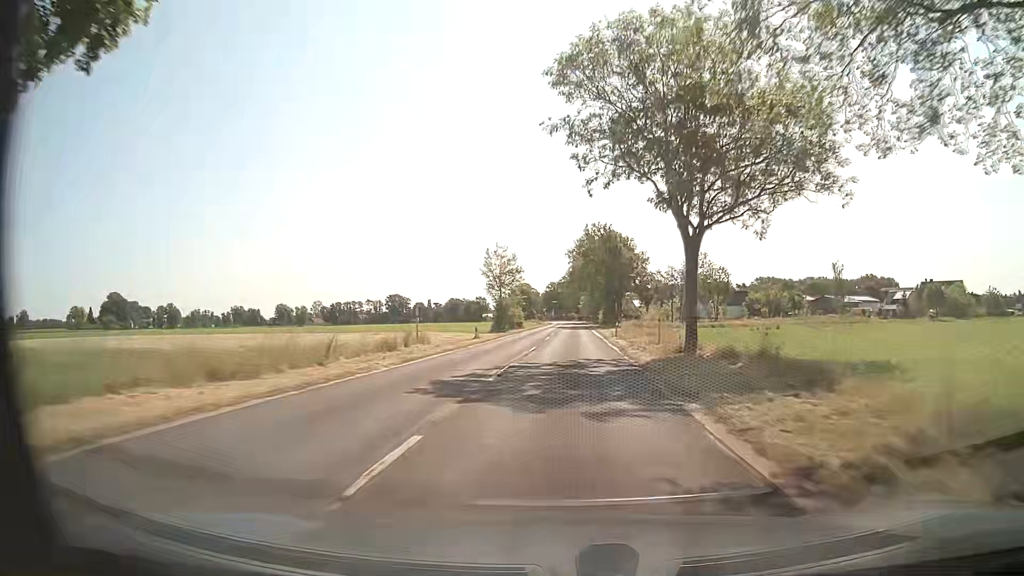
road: secondary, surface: asphalt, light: Day
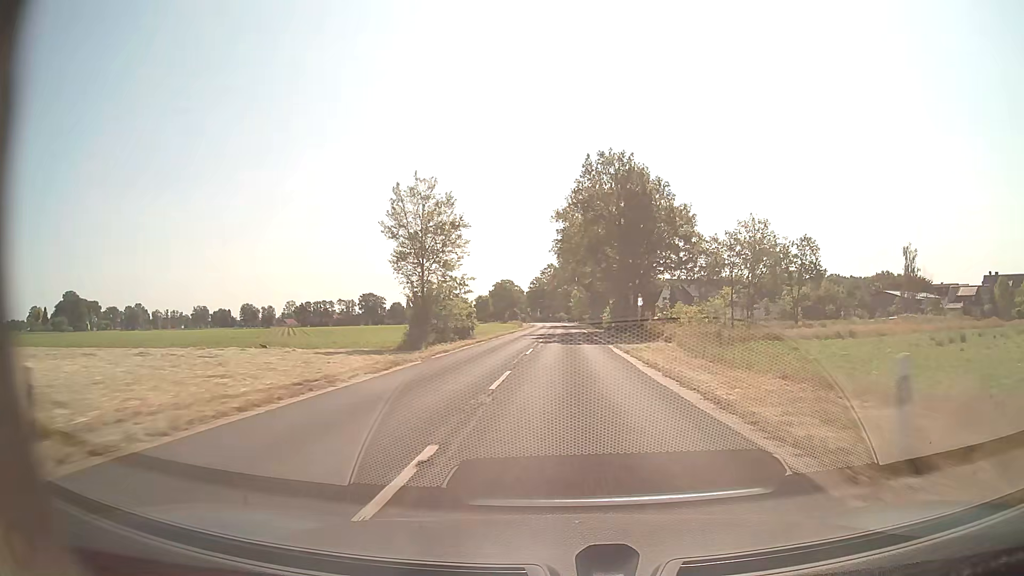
(+0.6, +37.6) m; +1°
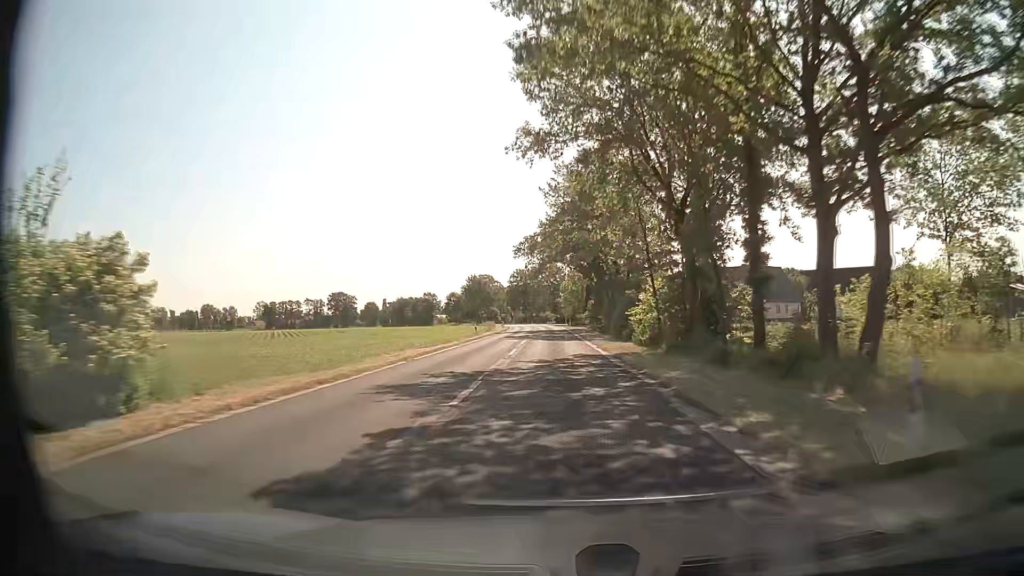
(+0.5, +38.8) m; +1°
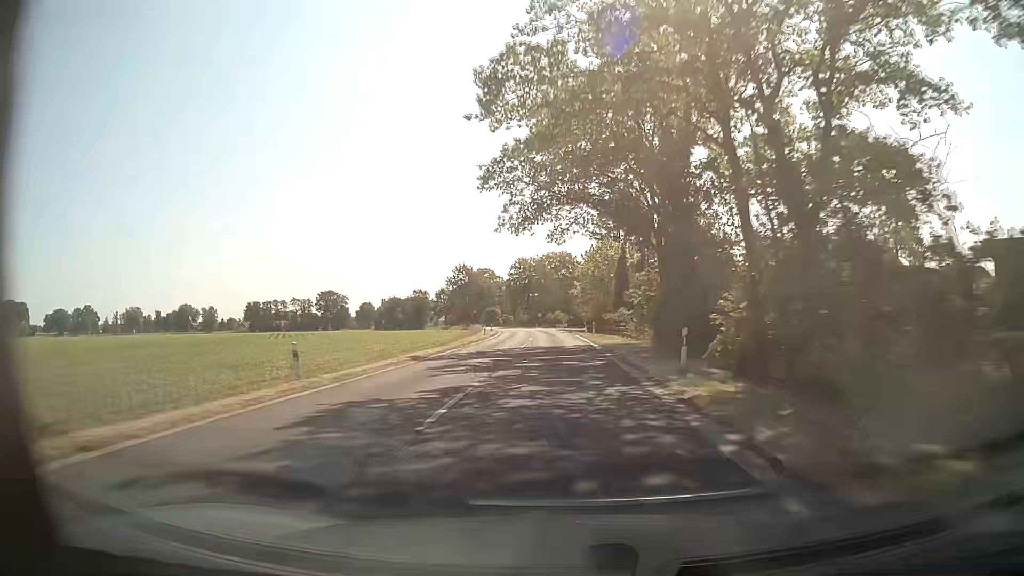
(-0.2, +39.6) m; -1°
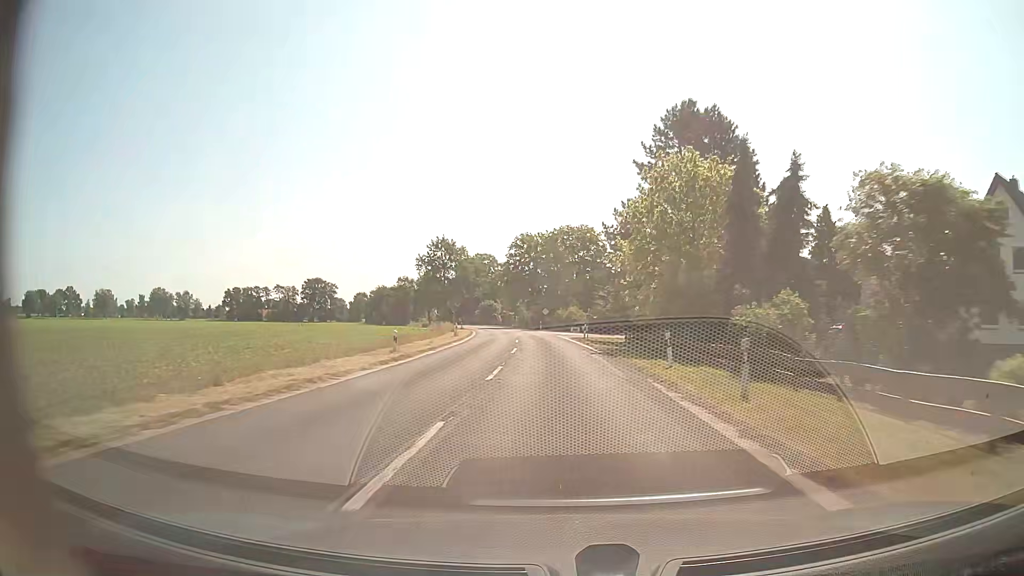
(-0.4, +40.3) m; -1°
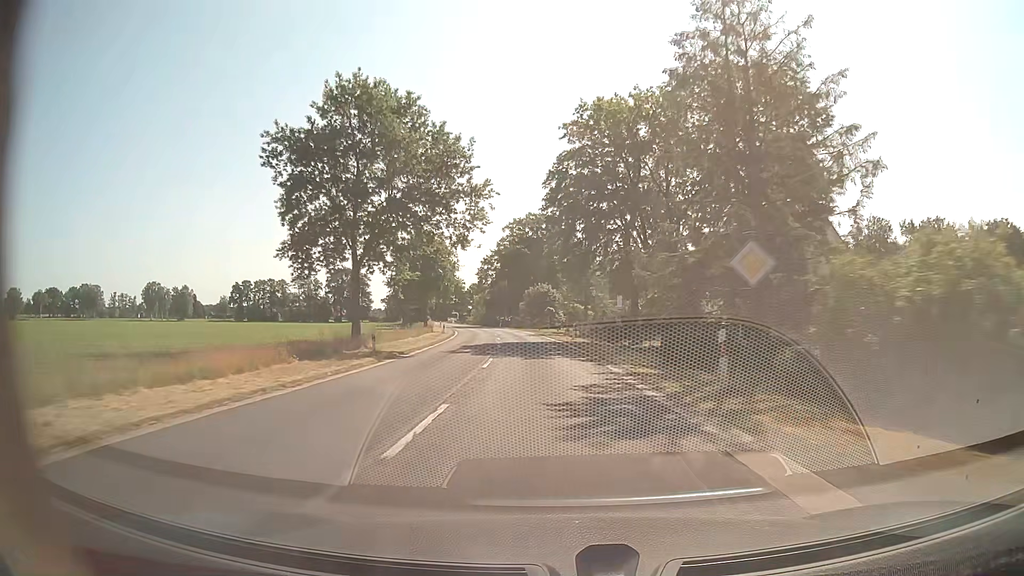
(-3.6, +68.5) m; -7°
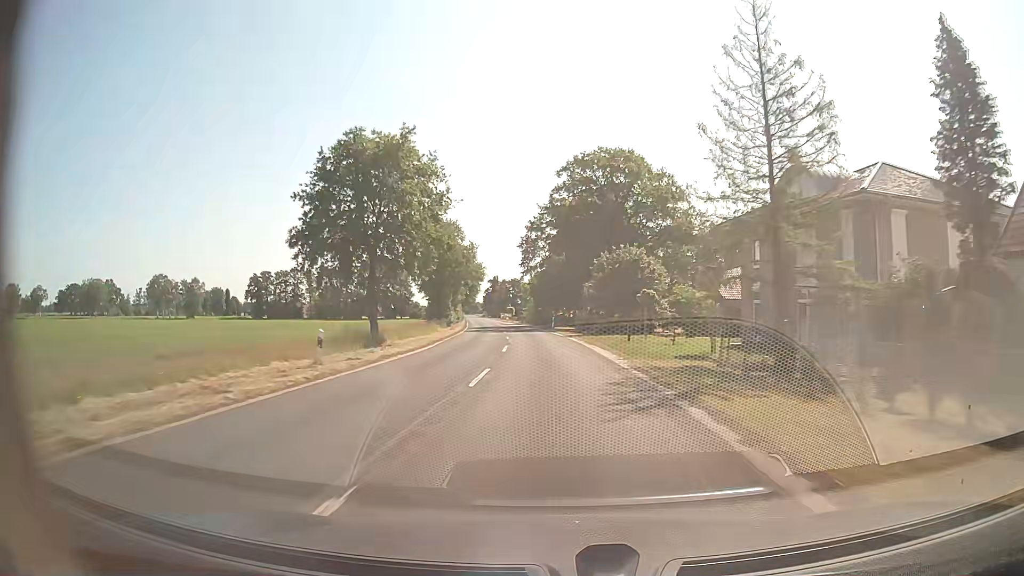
(-2.1, +42.1) m; -6°
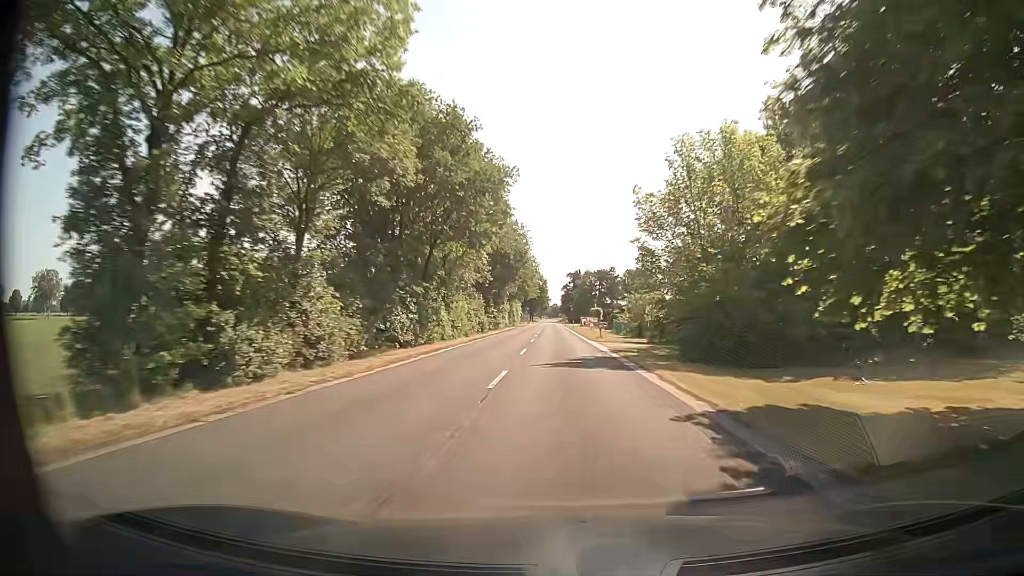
(-4.7, +72.3) m; -7°
(0, +10) (0, +20) (0, +30) (0, +40) (0, +50) (0, +60) (0, +70) (0, +80) (0, +90) (0, +100) m
